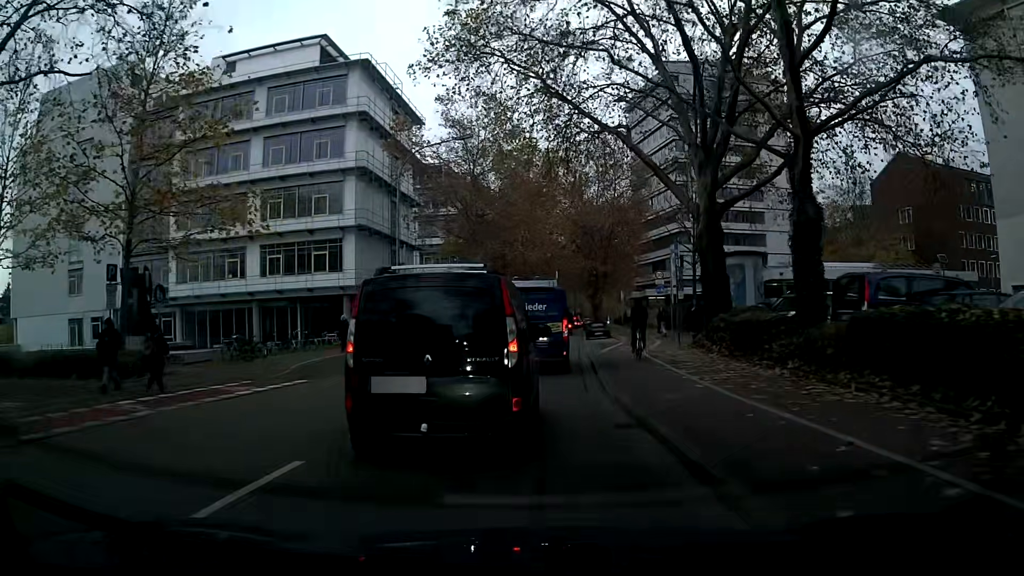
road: secondary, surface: asphalt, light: Day
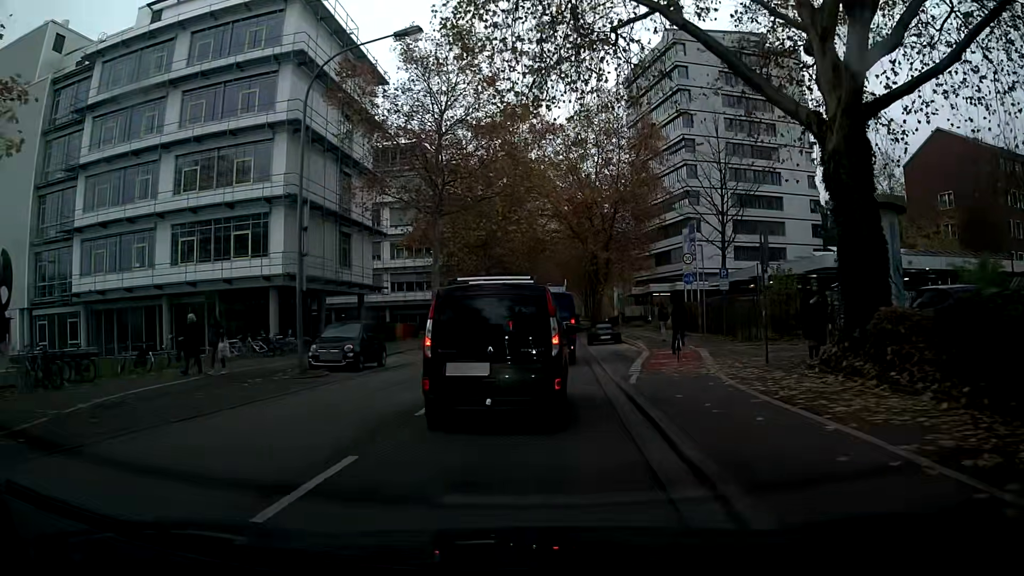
(+0.1, +11.6) m; +1°
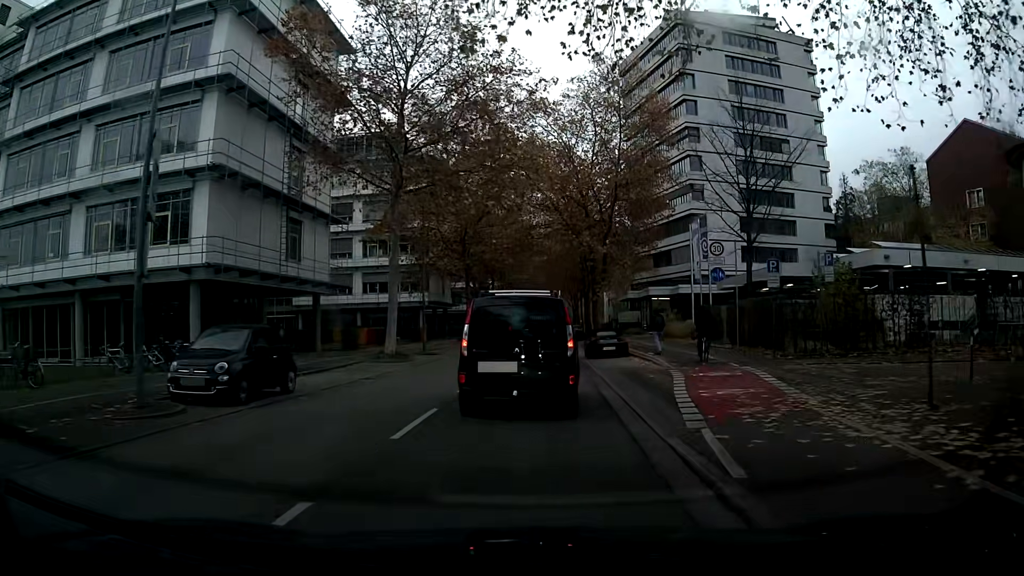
(0.0, +7.7) m; 0°
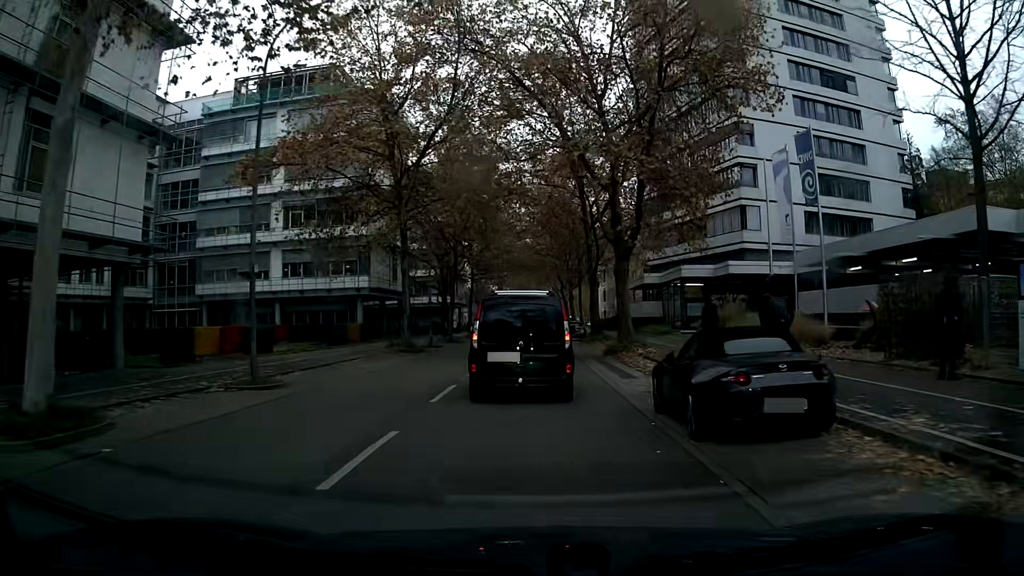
(+0.2, +20.8) m; +2°
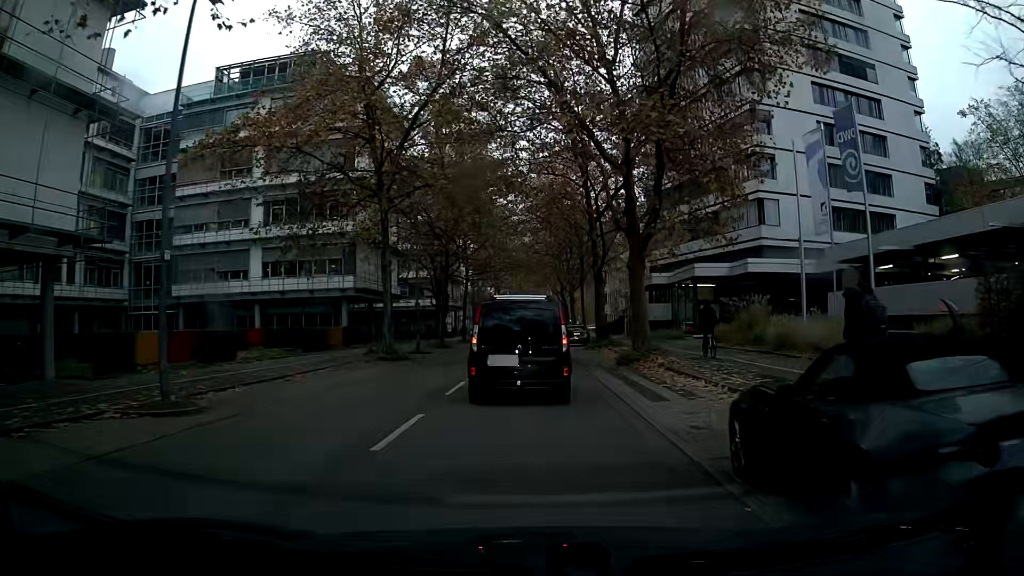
(0.0, +4.1) m; 0°
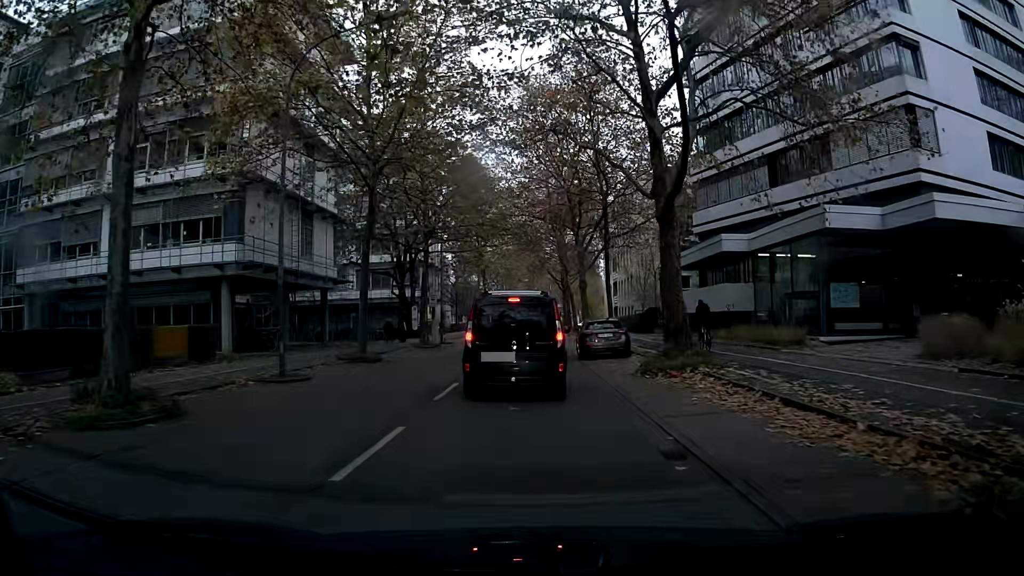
(+0.1, +19.6) m; +1°
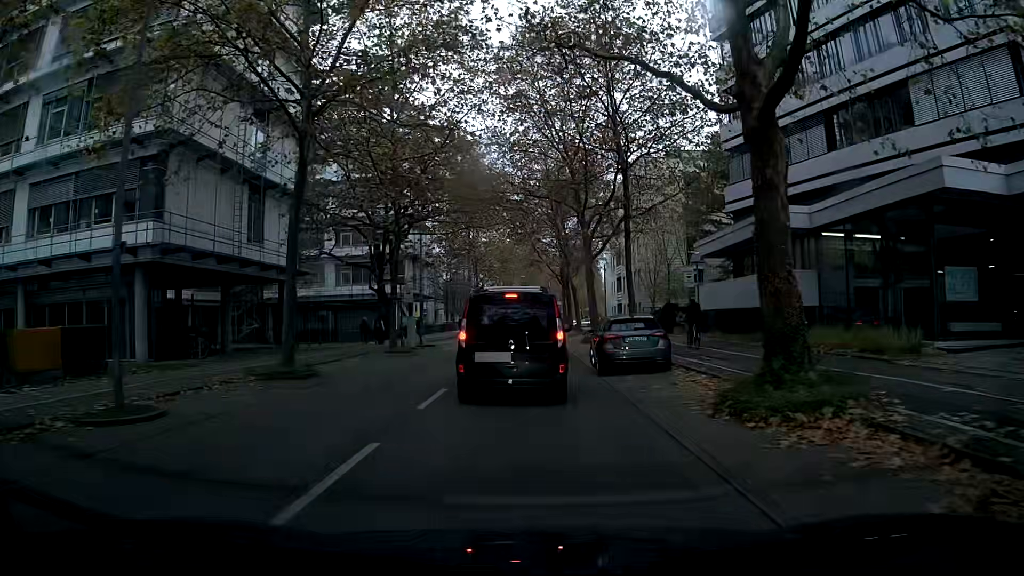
(+0.1, +7.4) m; +2°
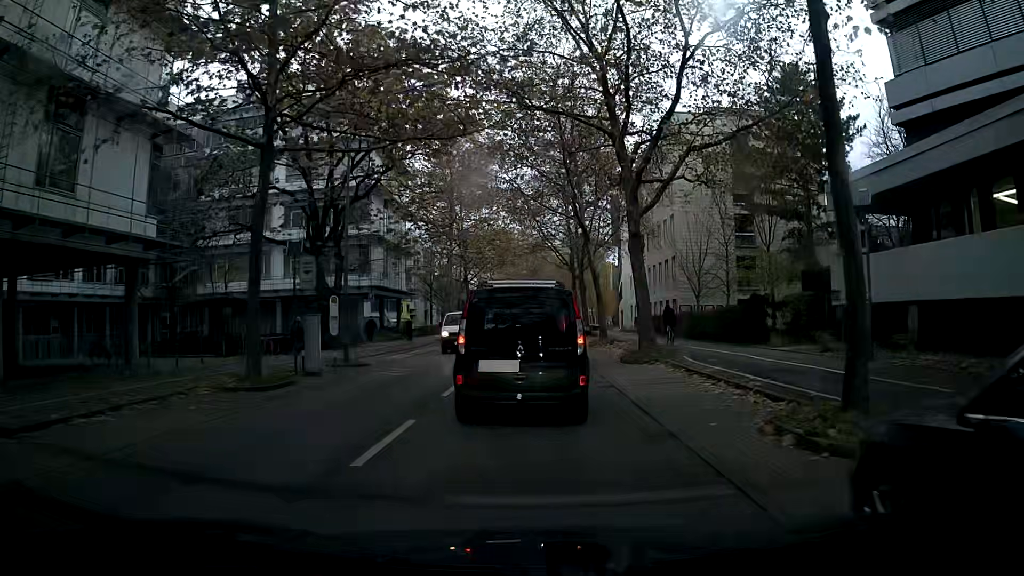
(-1.1, +16.0) m; -8°
(+1, +10) (+1, +20) (+2, +30) (+3, +40) (+4, +50) (+5, +60) (+6, +70) (+7, +80) (+13, +88) (+23, +88) m
